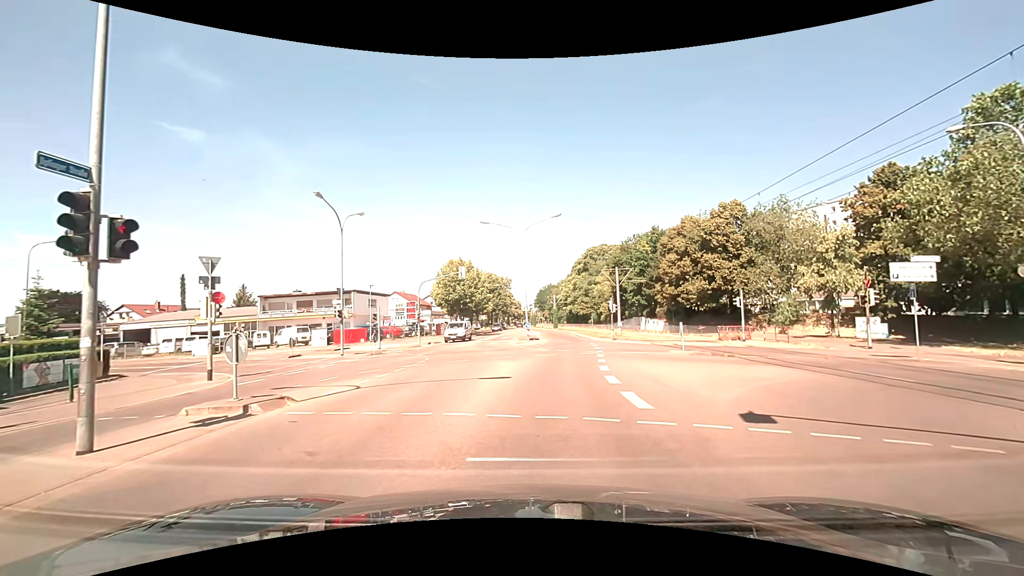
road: tertiary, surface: asphalt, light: Day
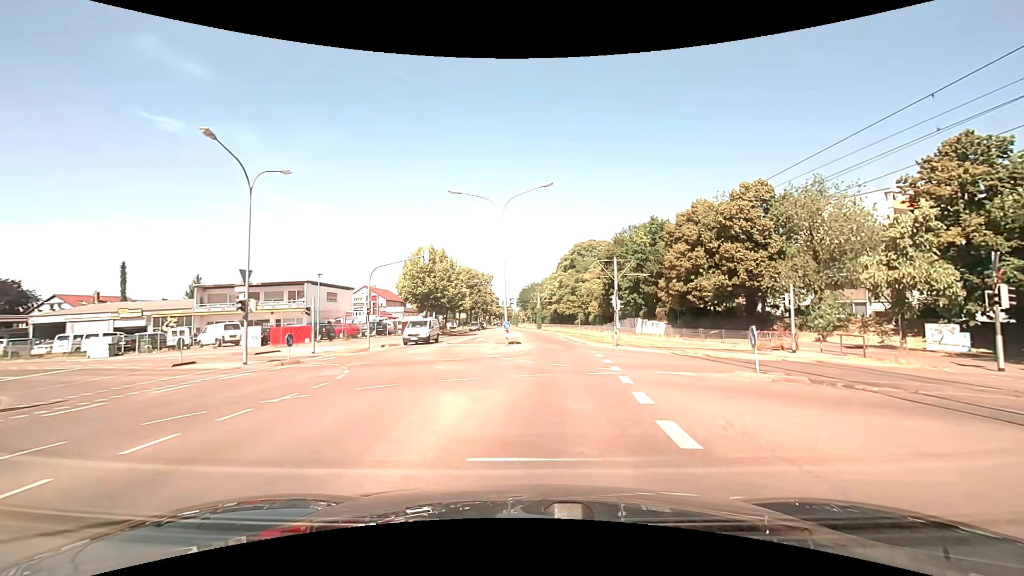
(+0.4, +9.2) m; +3°
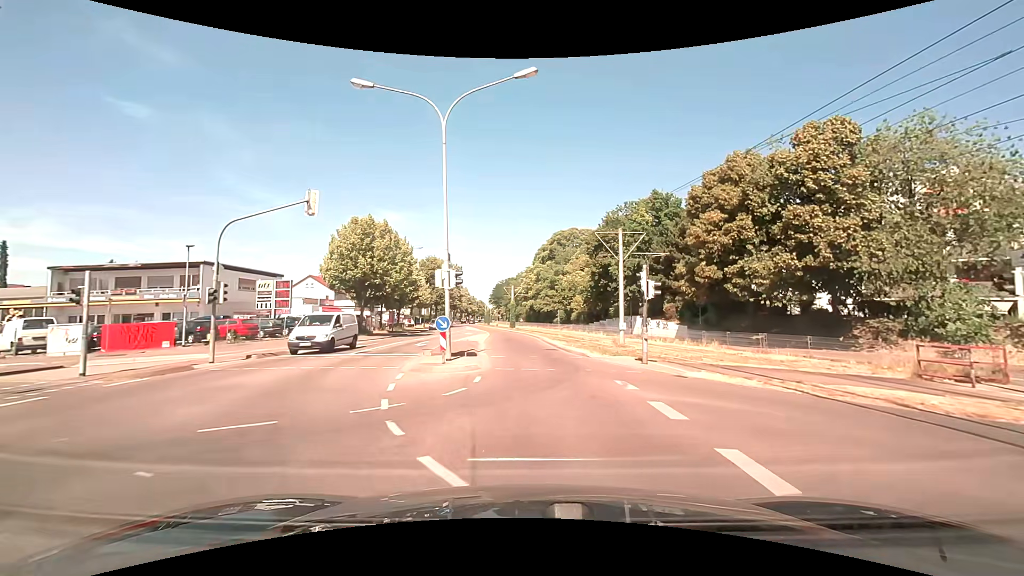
(+0.4, +13.9) m; +3°
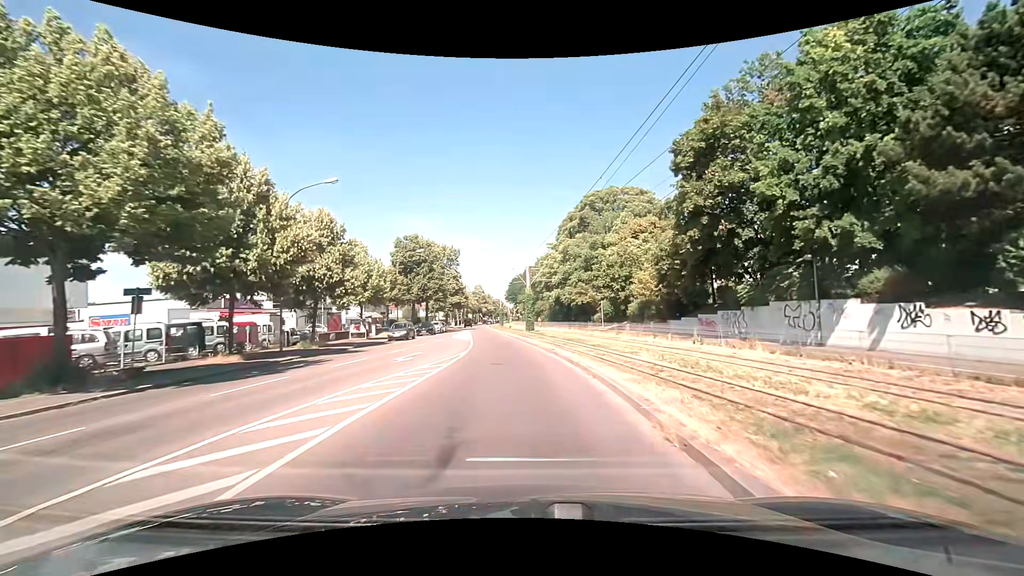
(-0.2, +30.1) m; -3°
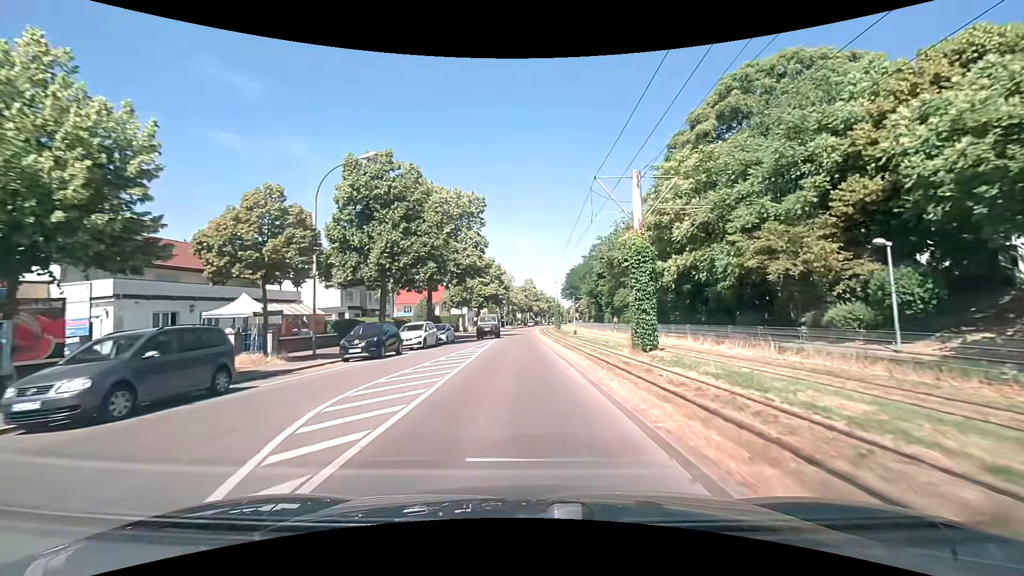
(-2.0, +35.3) m; -6°
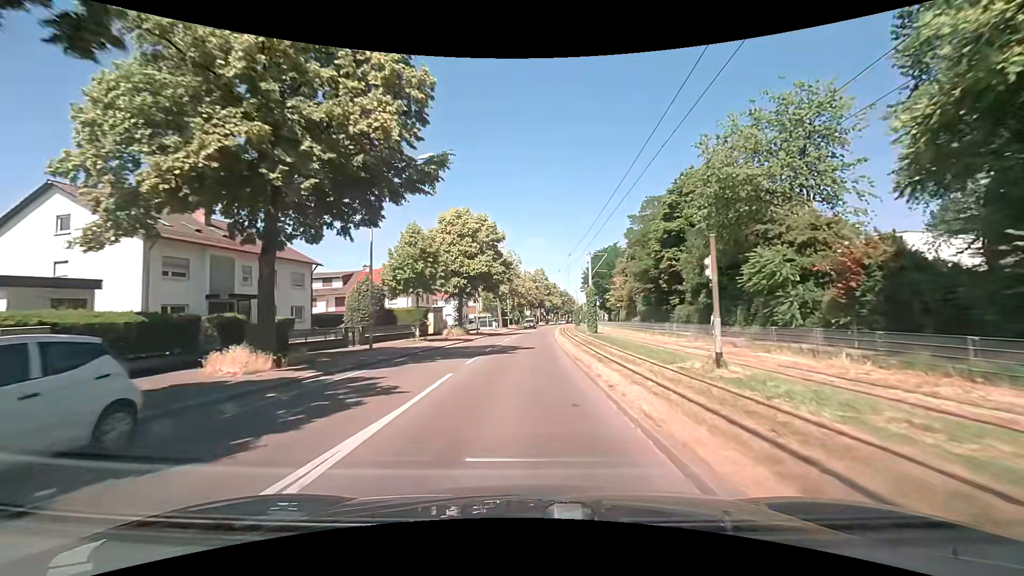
(-0.4, +31.0) m; -1°
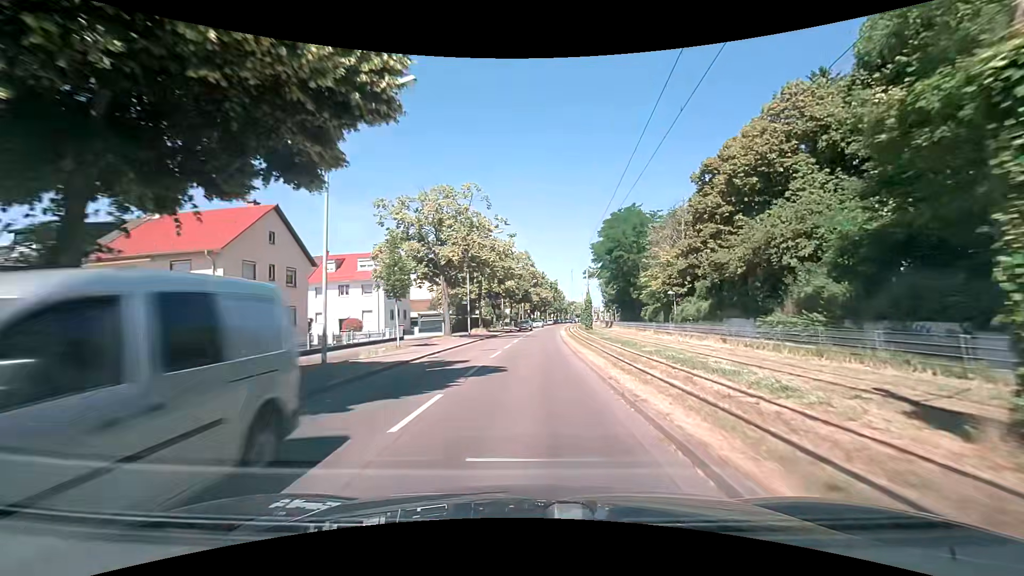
(+0.5, +39.4) m; +2°
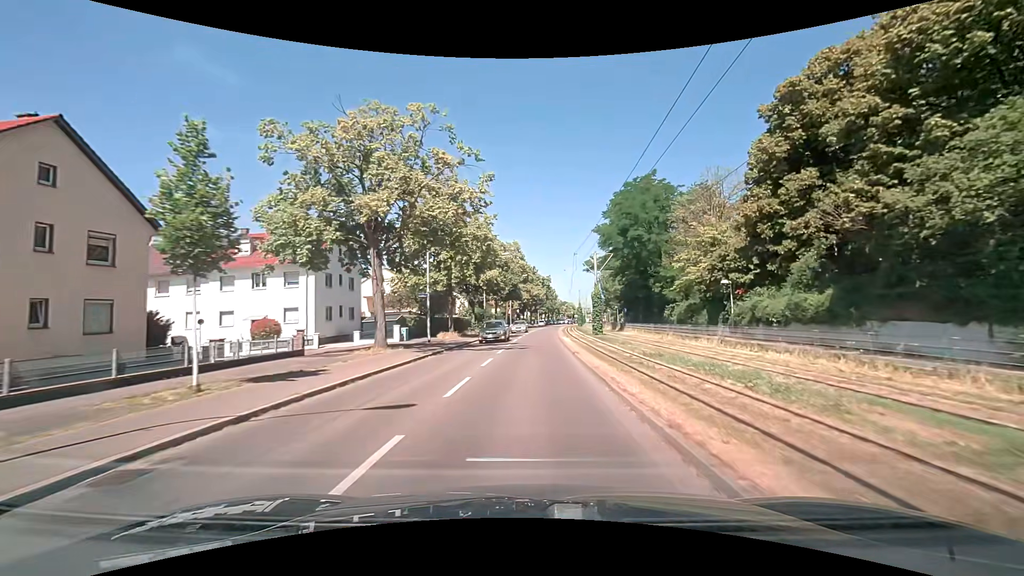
(+0.1, +15.1) m; +1°
(0, +10) (0, +20) (+1, +30) (+1, +40) (+2, +50) (+2, +60) (+3, +70) (+4, +80) (+5, +90) (+6, +100) m
